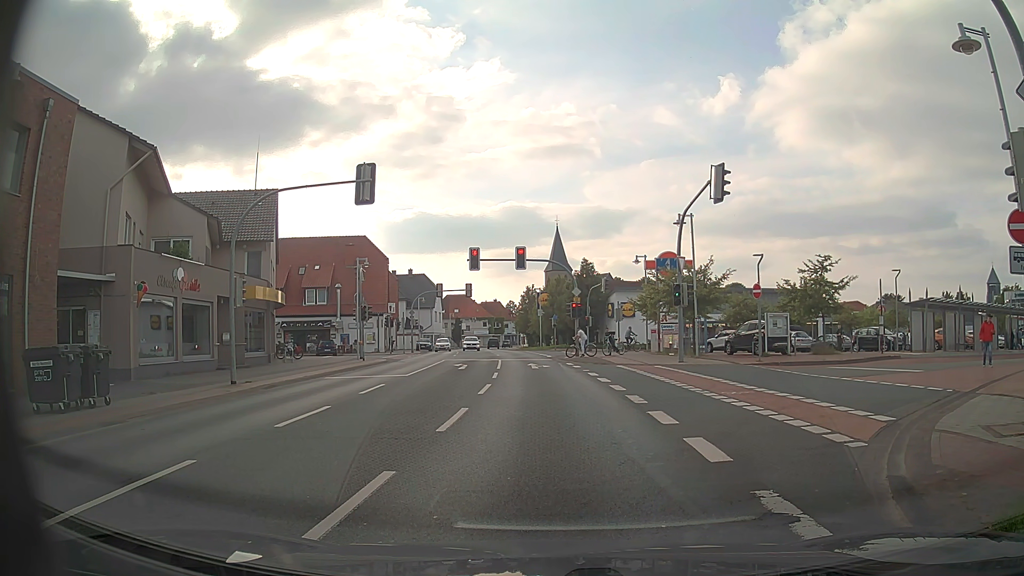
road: primary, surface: asphalt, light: Day
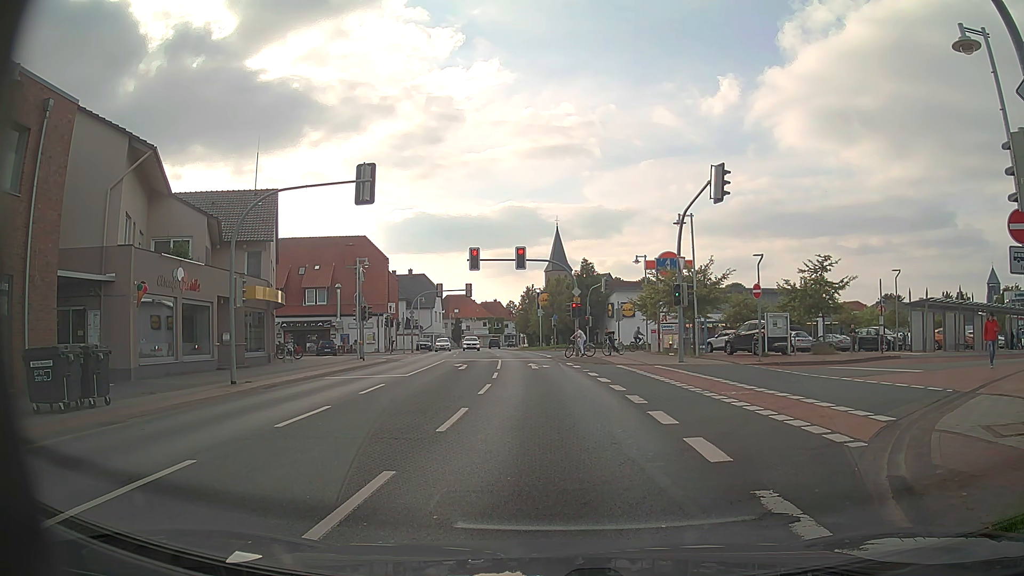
(0.0, 0.0) m; 0°
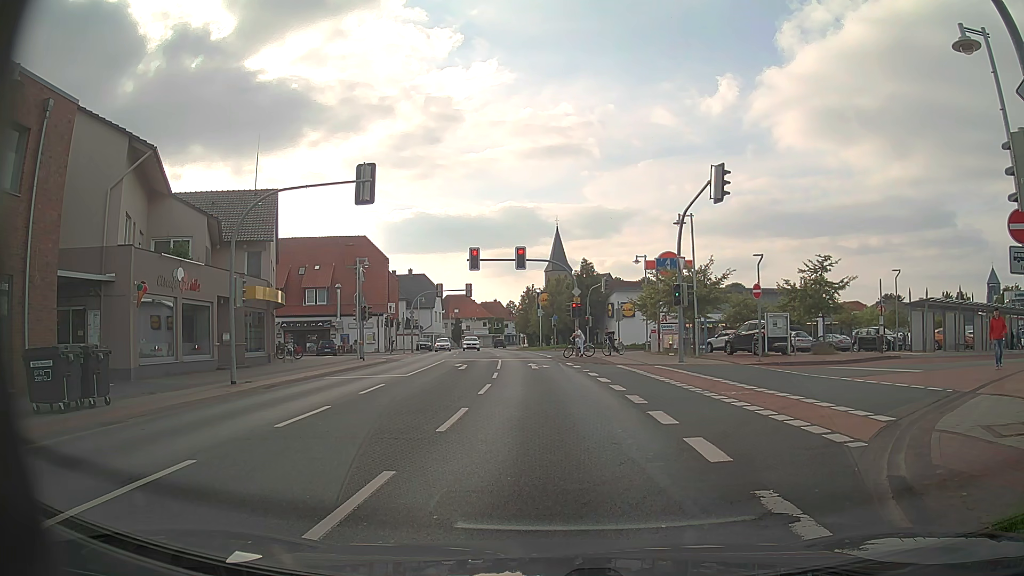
(0.0, 0.0) m; 0°
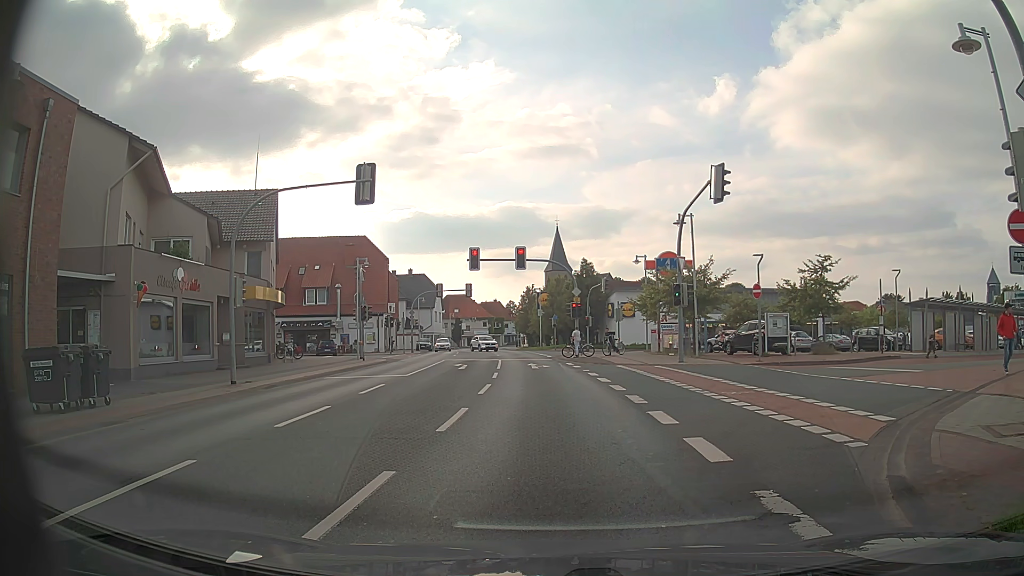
(0.0, 0.0) m; 0°
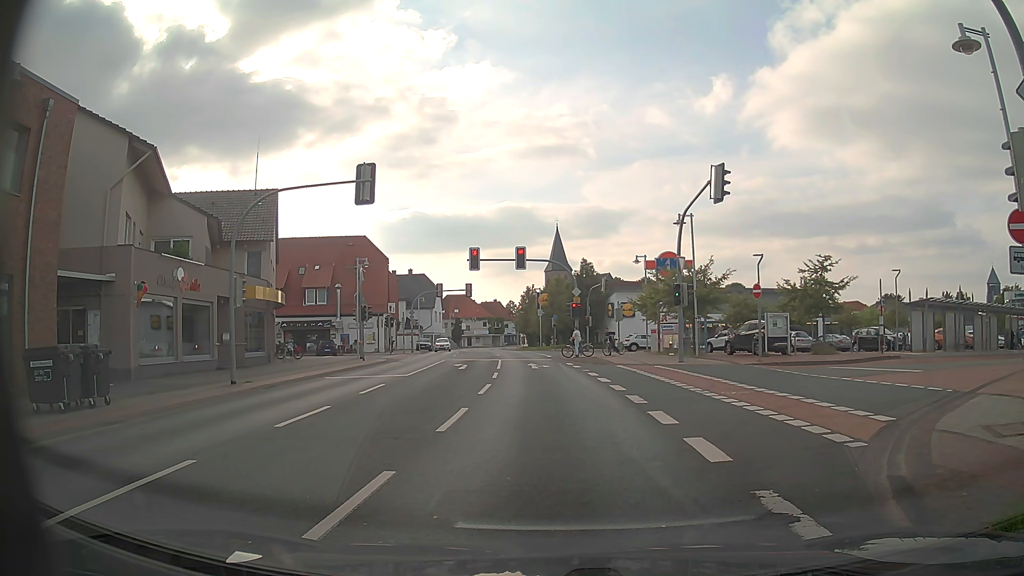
(0.0, 0.0) m; 0°
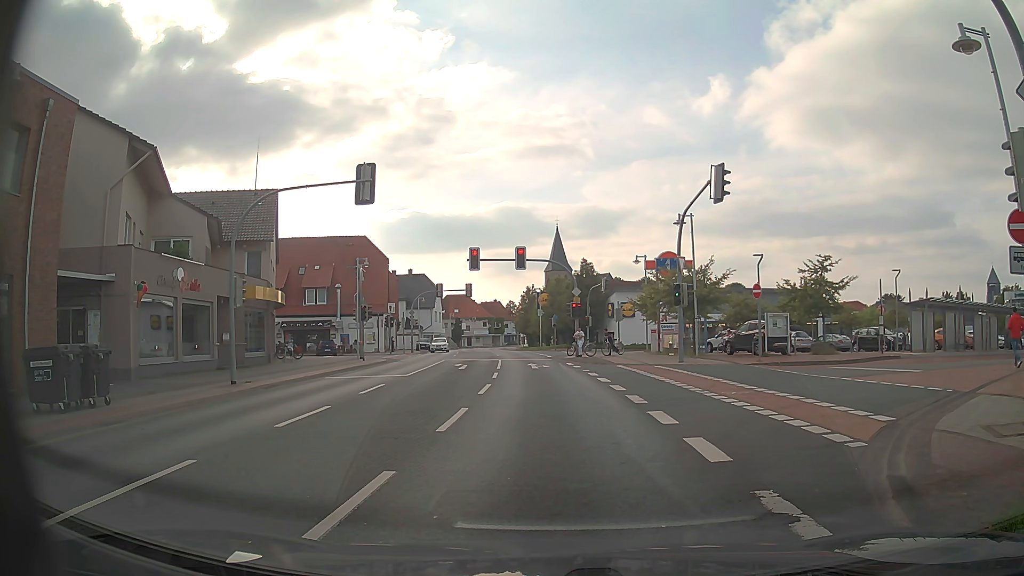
(0.0, 0.0) m; 0°
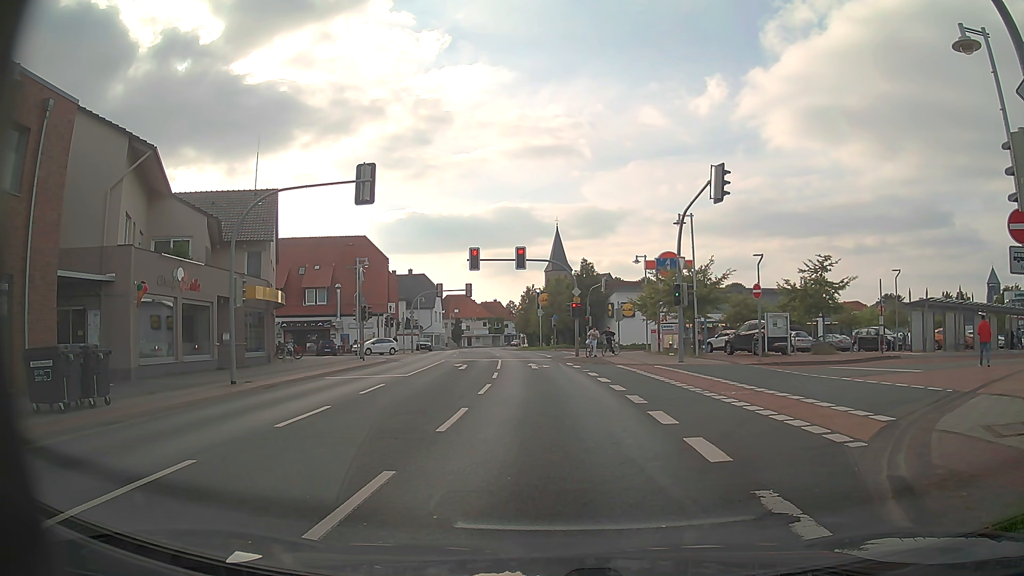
(0.0, 0.0) m; 0°
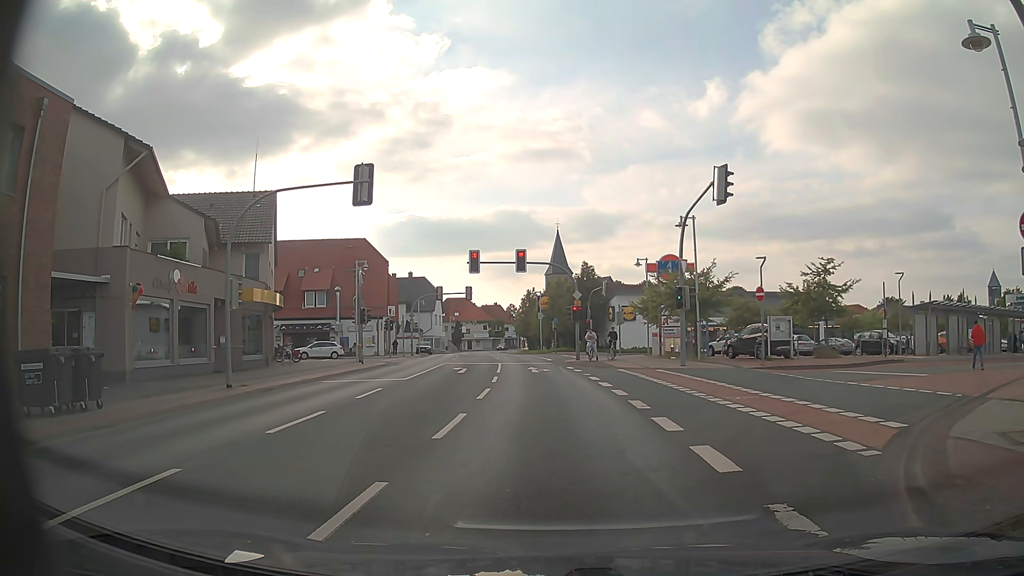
(0.0, +0.4) m; 0°
(-1, +10) (-1, +20) (-2, +30) (-3, +40) (-4, +50) (-6, +60) (-8, +70) (-9, +79) (-11, +89) (-12, +99) m
